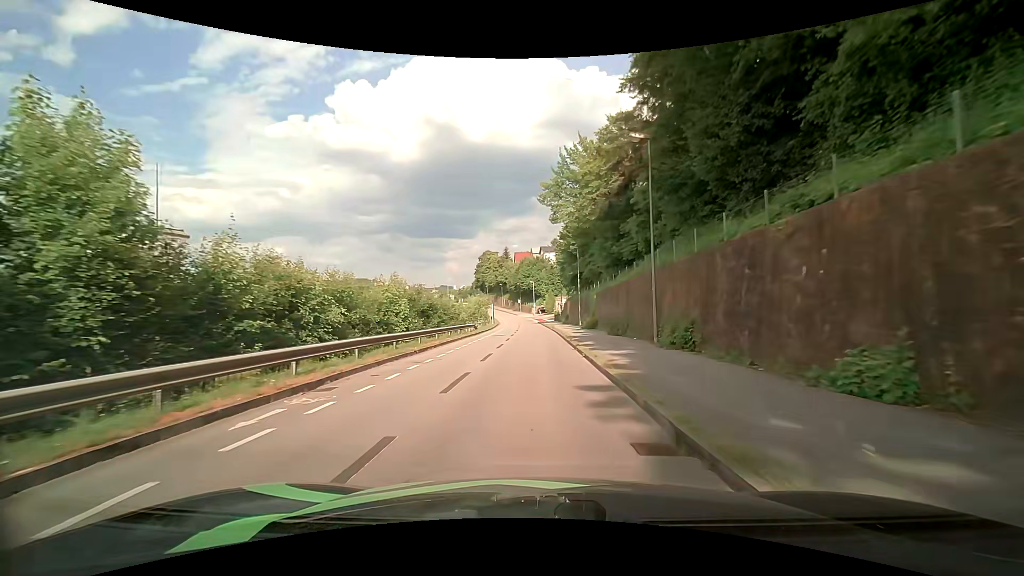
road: residential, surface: asphalt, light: Day
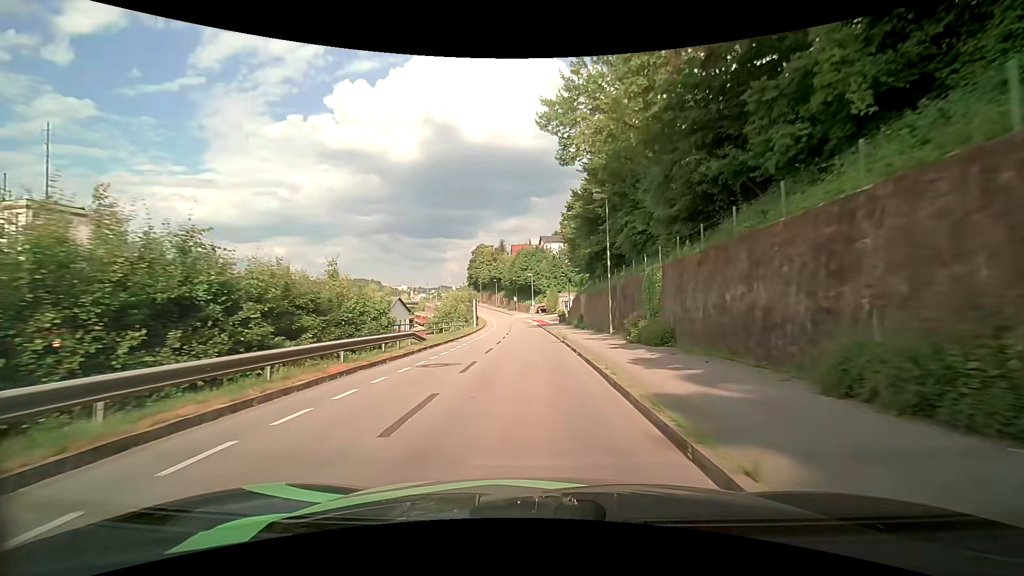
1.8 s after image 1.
(+0.3, +21.0) m; +1°
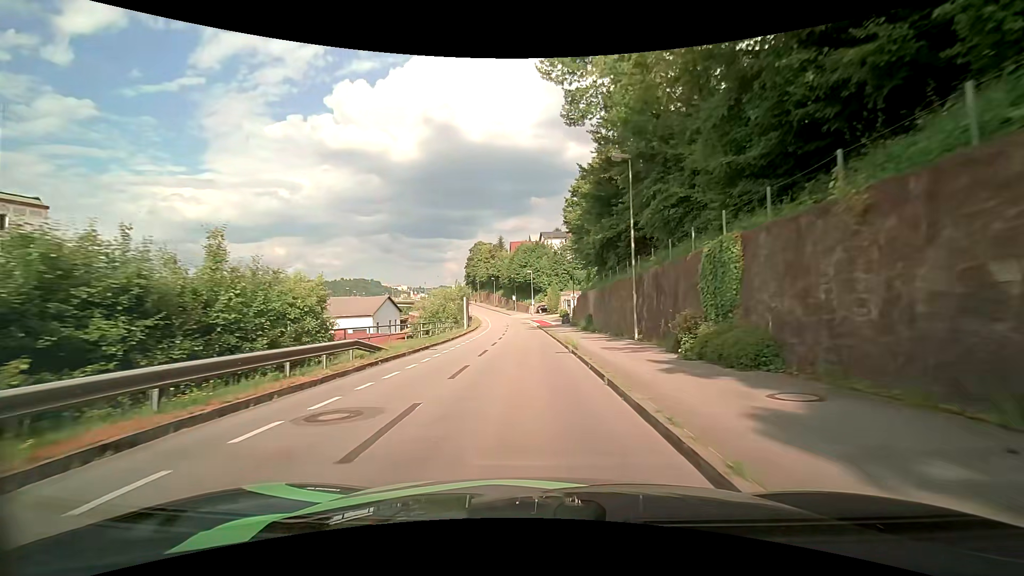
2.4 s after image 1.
(0.0, +7.0) m; 0°
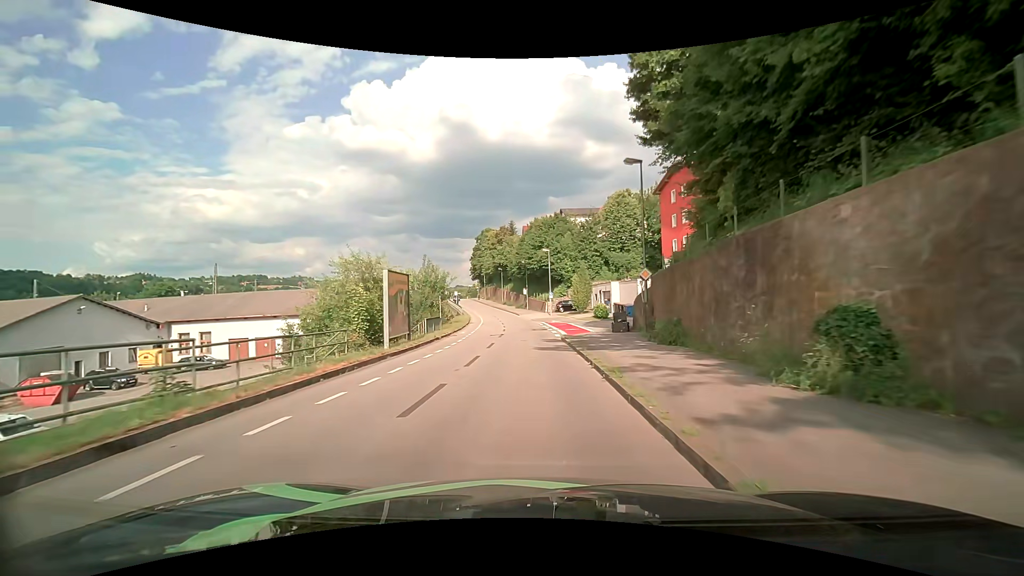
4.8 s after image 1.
(-0.1, +28.1) m; -1°
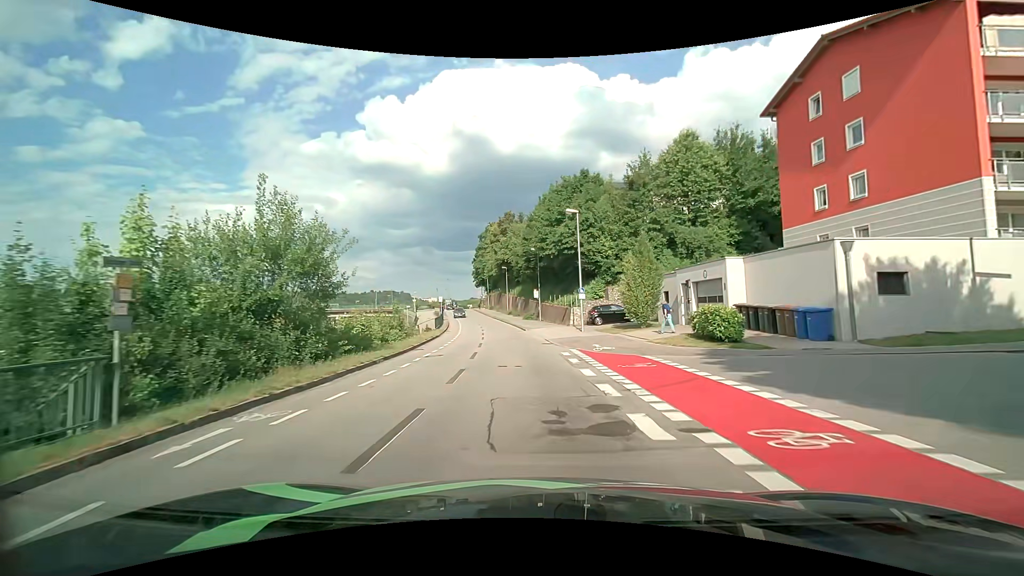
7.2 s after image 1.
(-0.4, +27.1) m; -2°
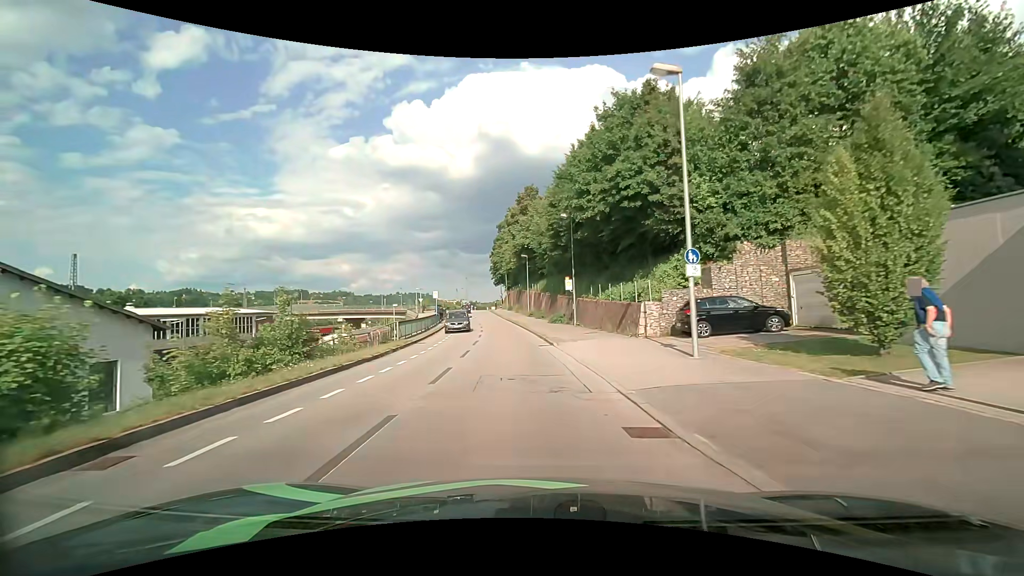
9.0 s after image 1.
(-0.5, +18.6) m; -3°
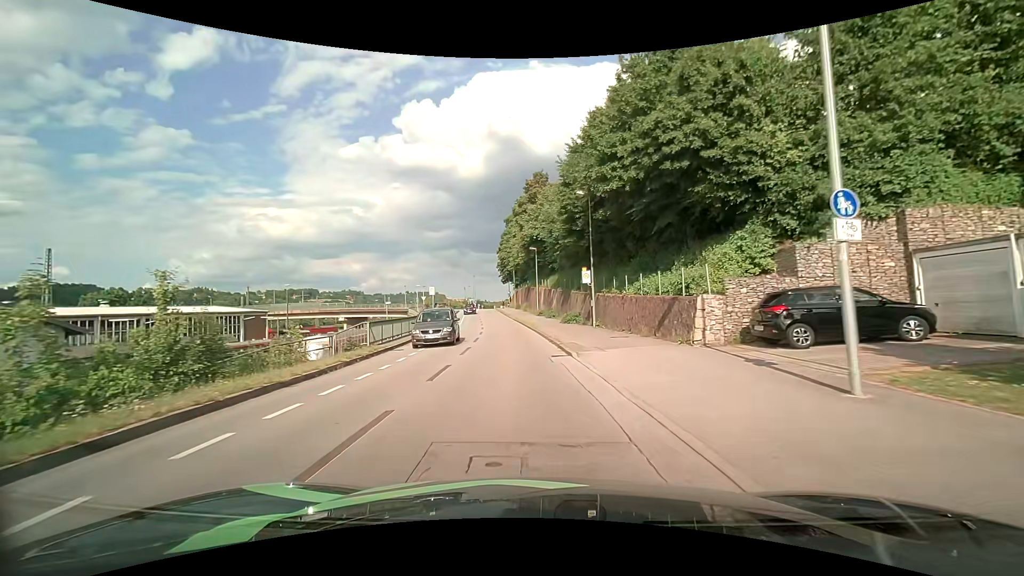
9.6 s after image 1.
(0.0, +6.0) m; -1°
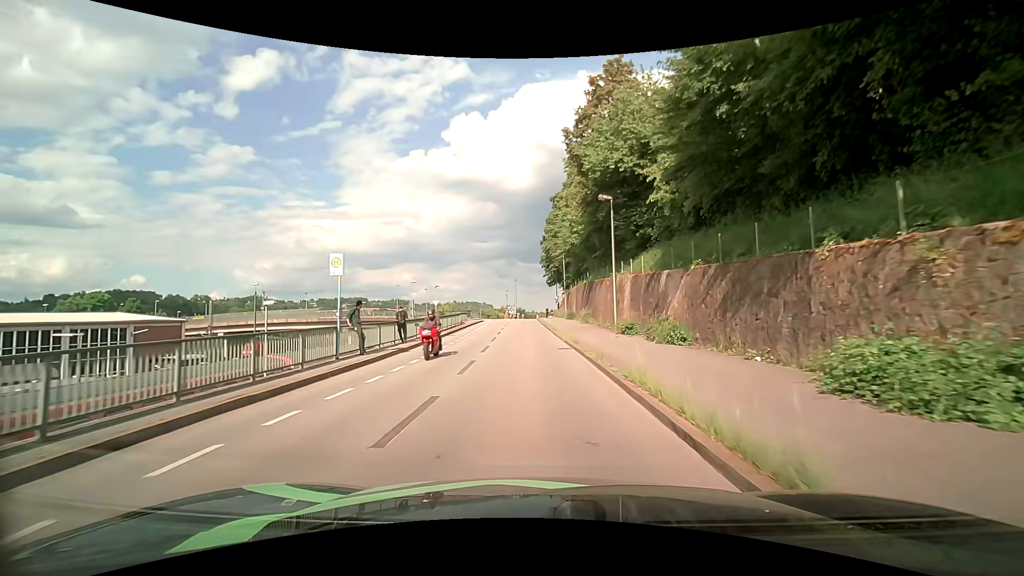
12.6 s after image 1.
(-1.6, +28.8) m; -6°
(0, +10) (0, +20) (-1, +30) (-1, +40) (-1, +50) (-2, +60) (-2, +70) (-2, +80) (-2, +90) (-2, +100) m
